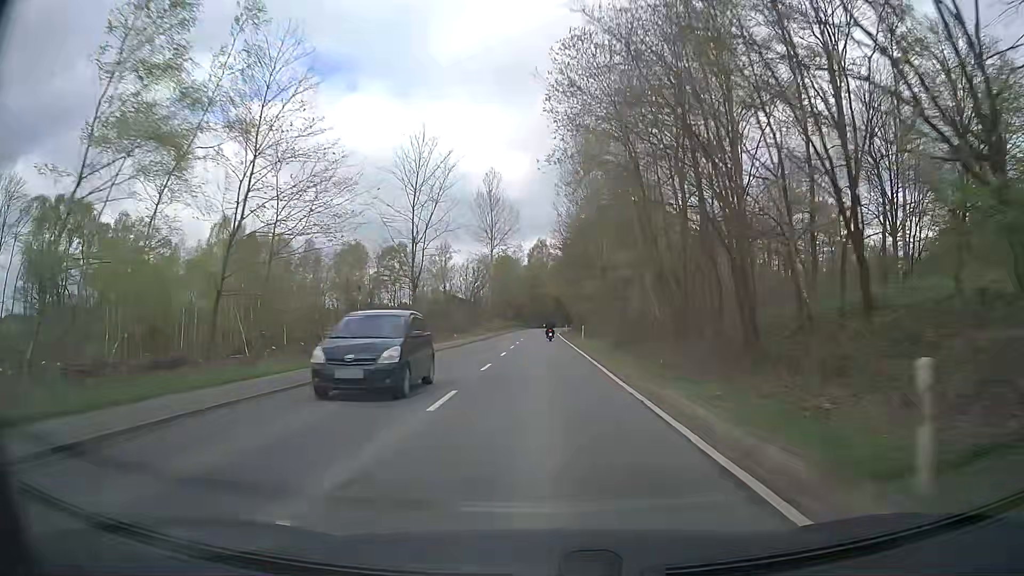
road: secondary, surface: asphalt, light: Day
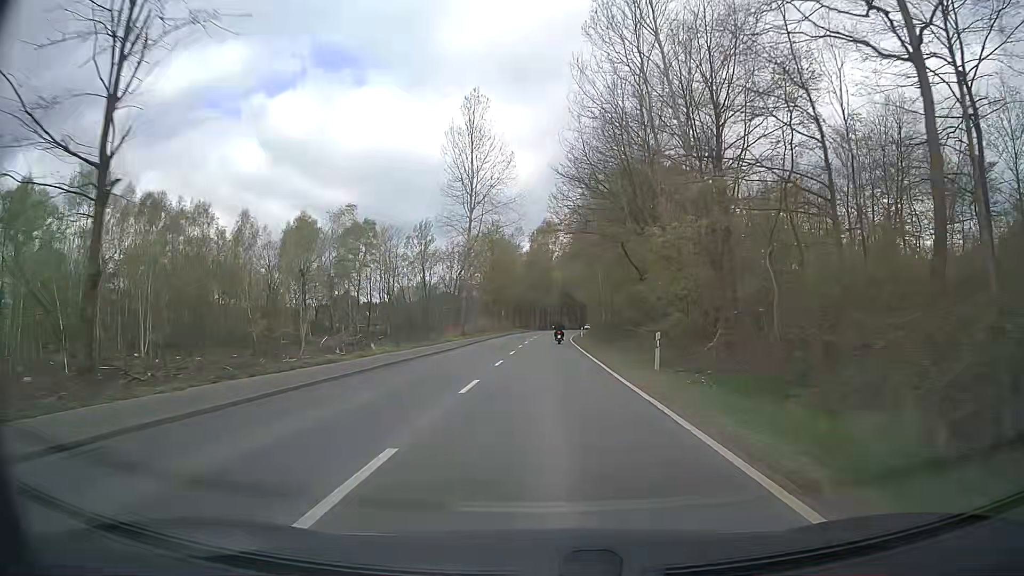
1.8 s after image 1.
(0.0, +33.2) m; 0°
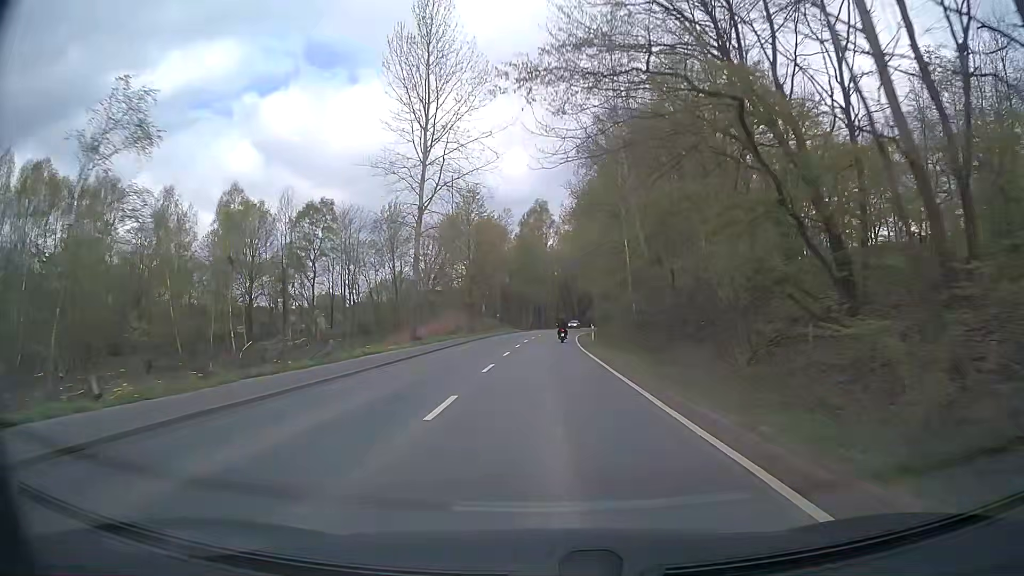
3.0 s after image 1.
(0.0, +21.5) m; 0°
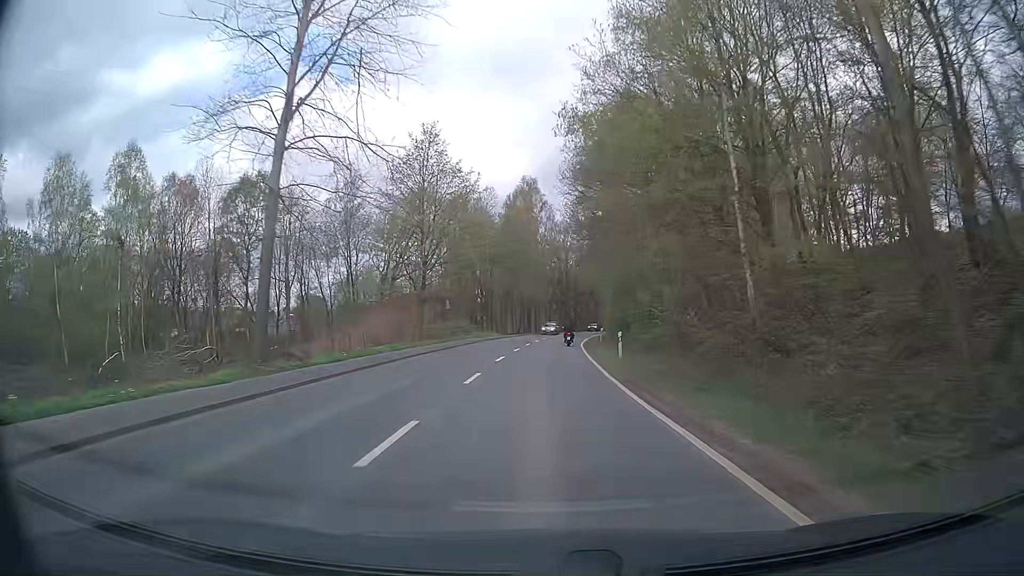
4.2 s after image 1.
(+0.2, +21.0) m; +1°
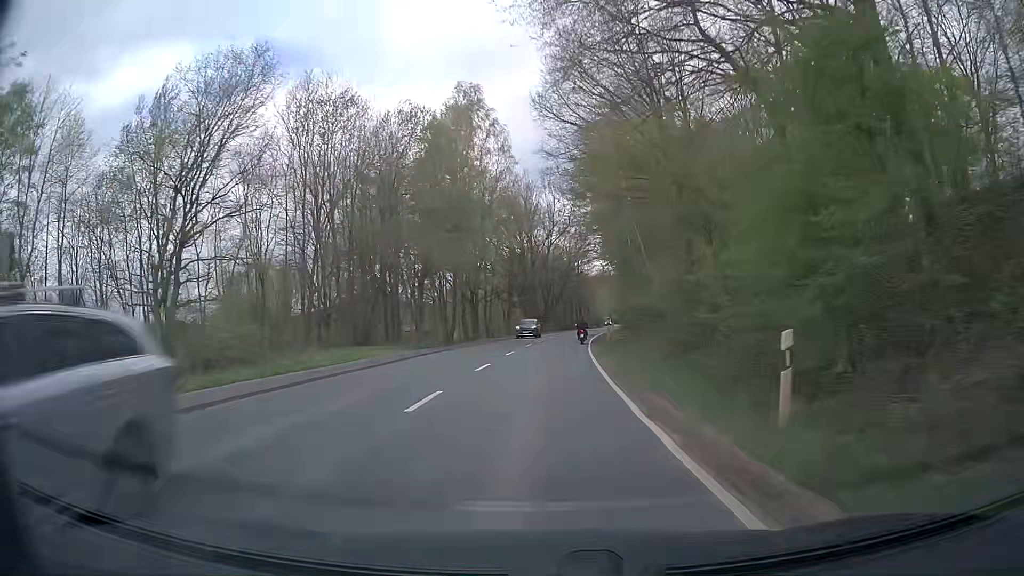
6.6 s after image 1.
(+0.9, +40.9) m; +3°
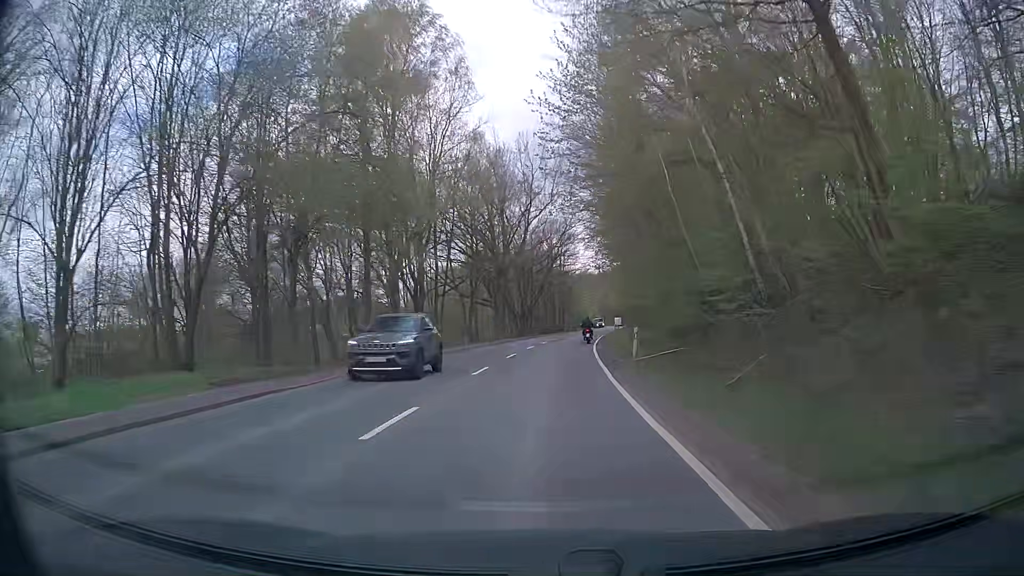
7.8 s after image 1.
(+0.3, +20.4) m; +1°
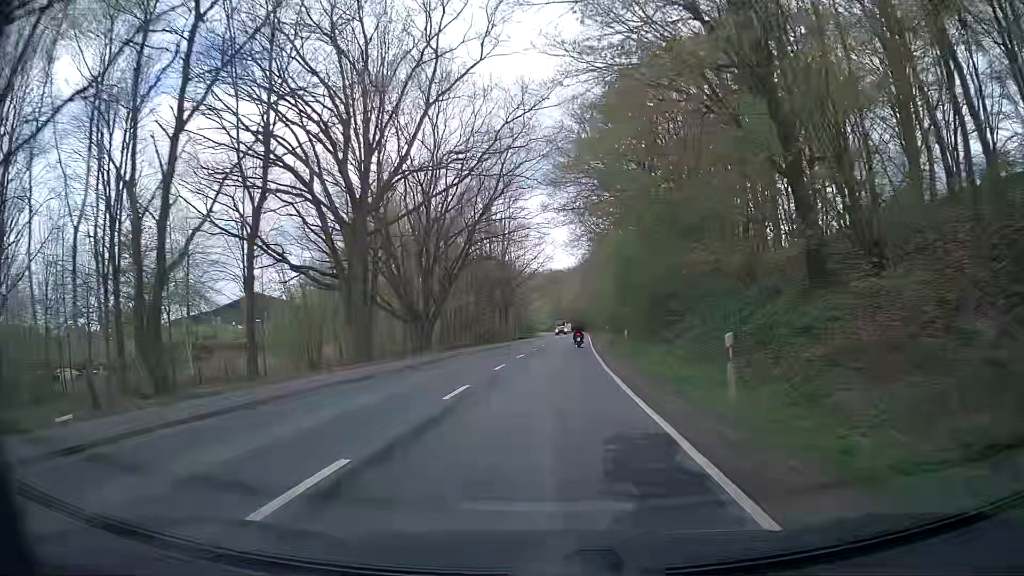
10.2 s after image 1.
(+1.8, +40.7) m; +4°
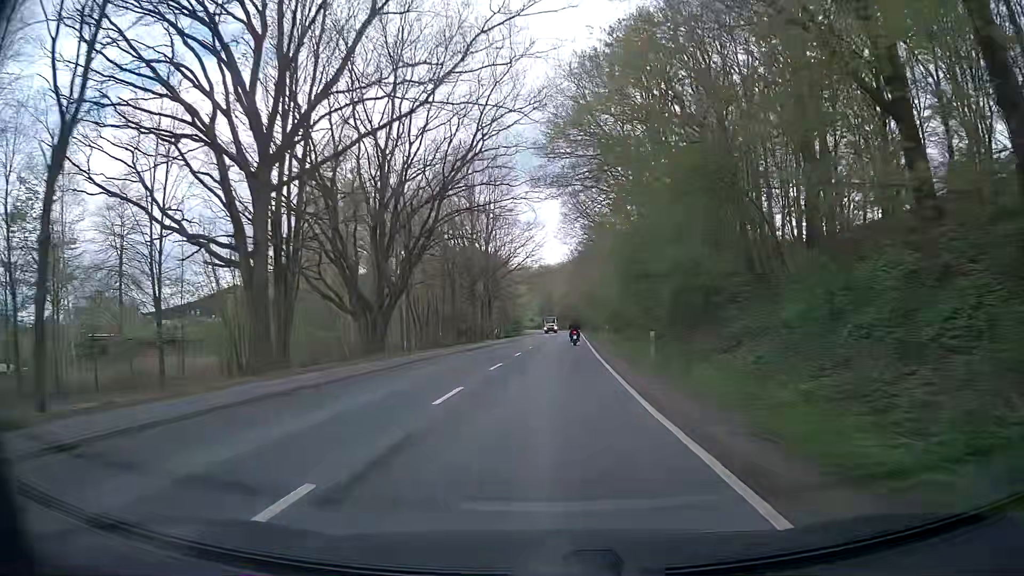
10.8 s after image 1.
(+0.1, +10.2) m; +1°
(0, +10) (0, +20) (+1, +30) (+1, +40) (+1, +50) (+2, +60) (+2, +70) (+3, +80) (+3, +90) (+4, +100) m
